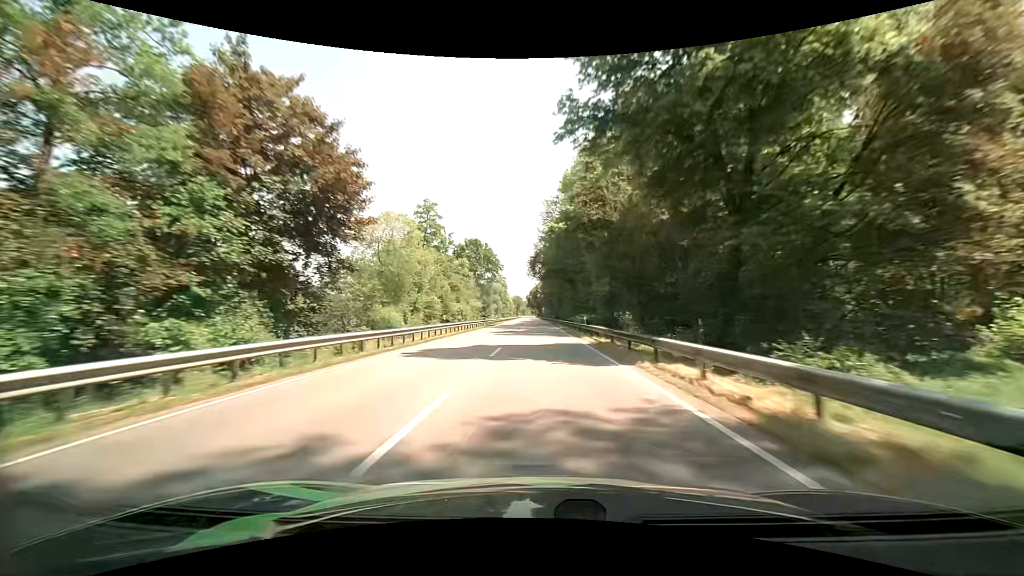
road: primary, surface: asphalt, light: Day
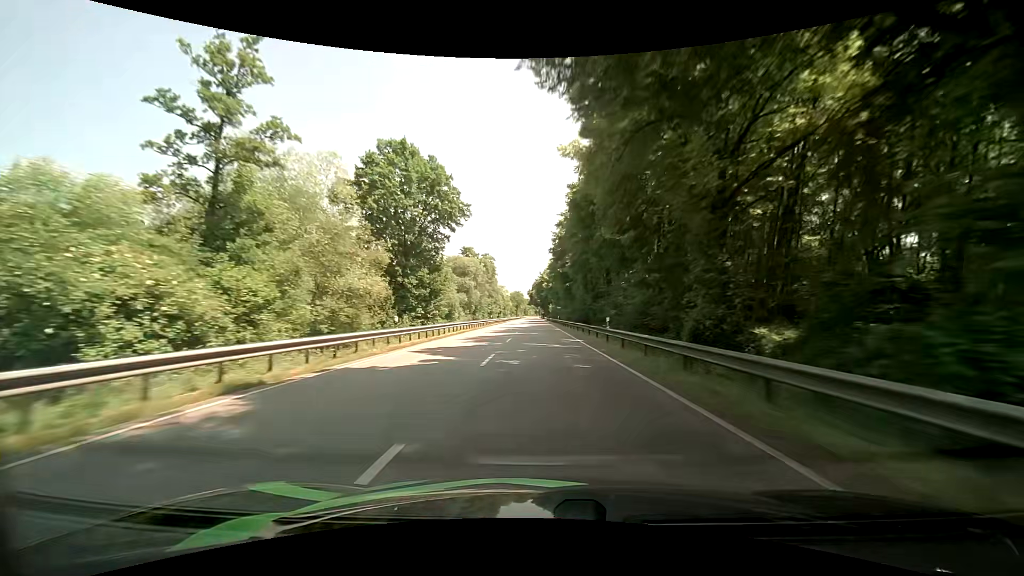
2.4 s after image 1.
(-1.5, +62.7) m; -1°
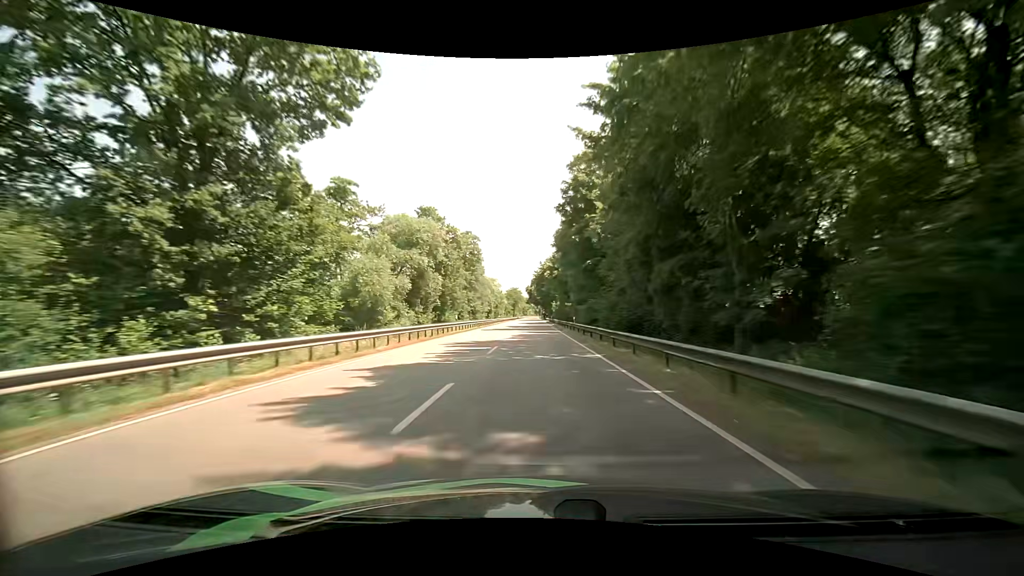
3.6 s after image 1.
(0.0, +31.3) m; 0°
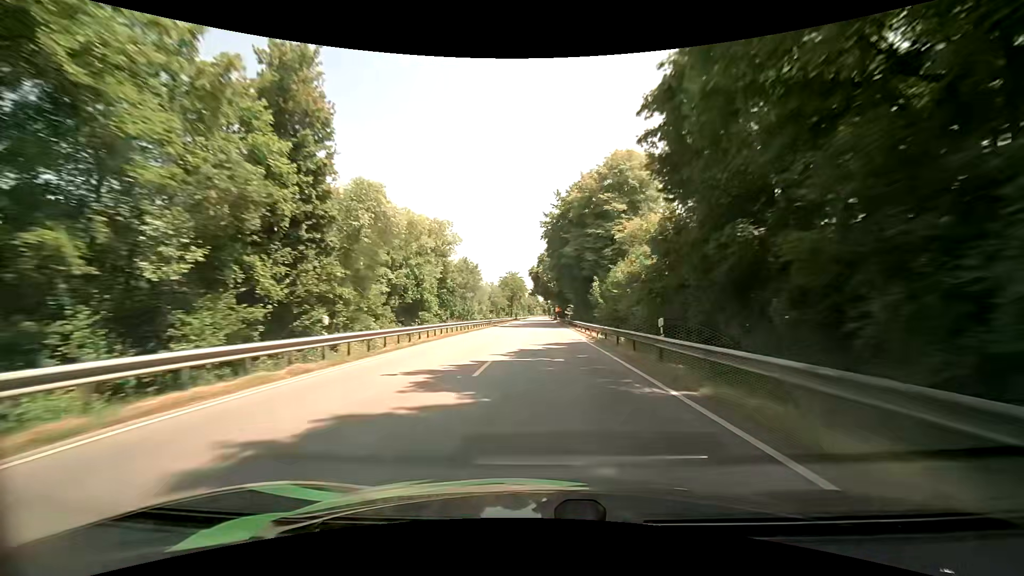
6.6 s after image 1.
(-1.0, +78.3) m; -1°
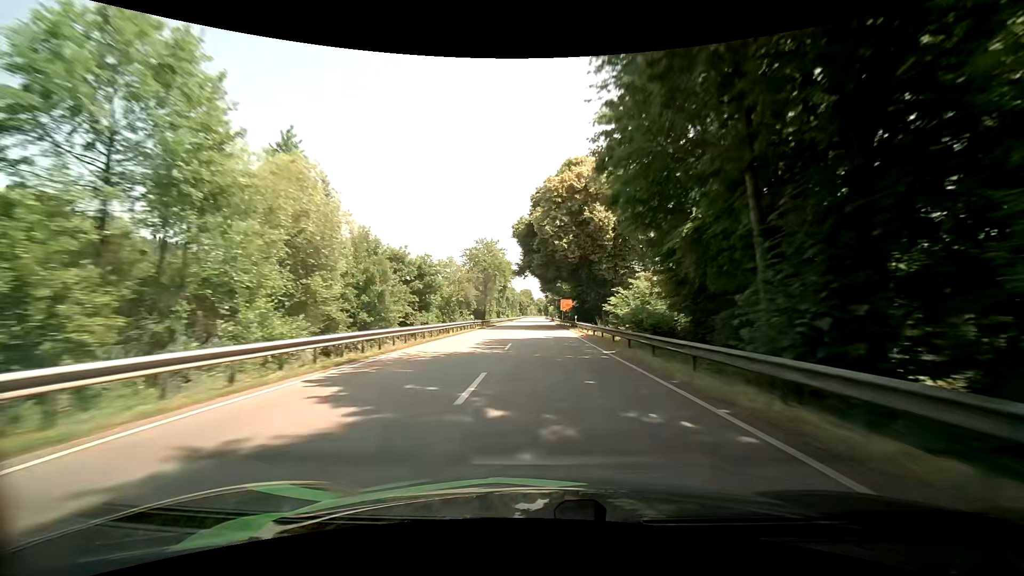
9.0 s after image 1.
(+0.4, +62.8) m; +1°
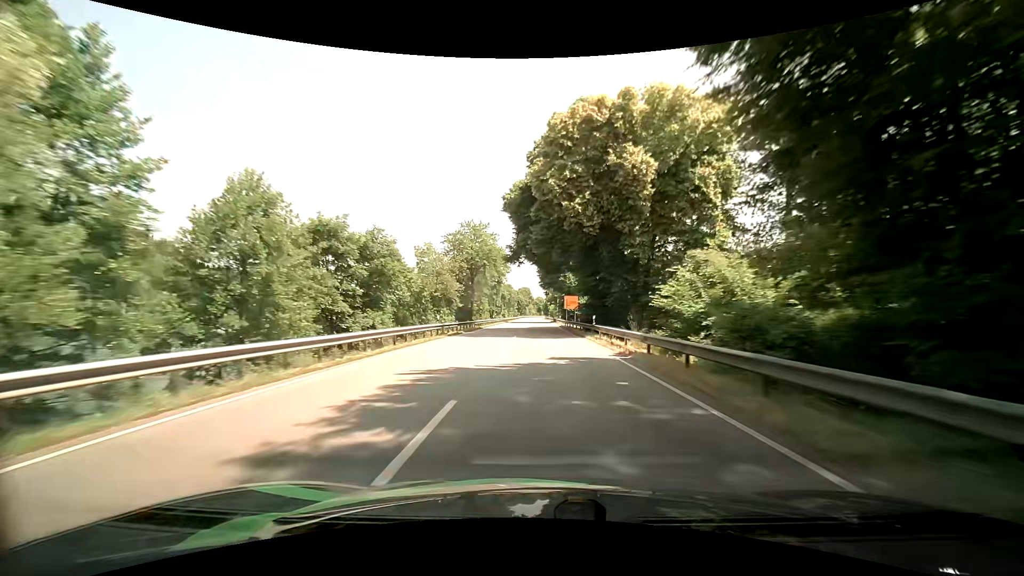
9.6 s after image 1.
(0.0, +15.7) m; 0°
